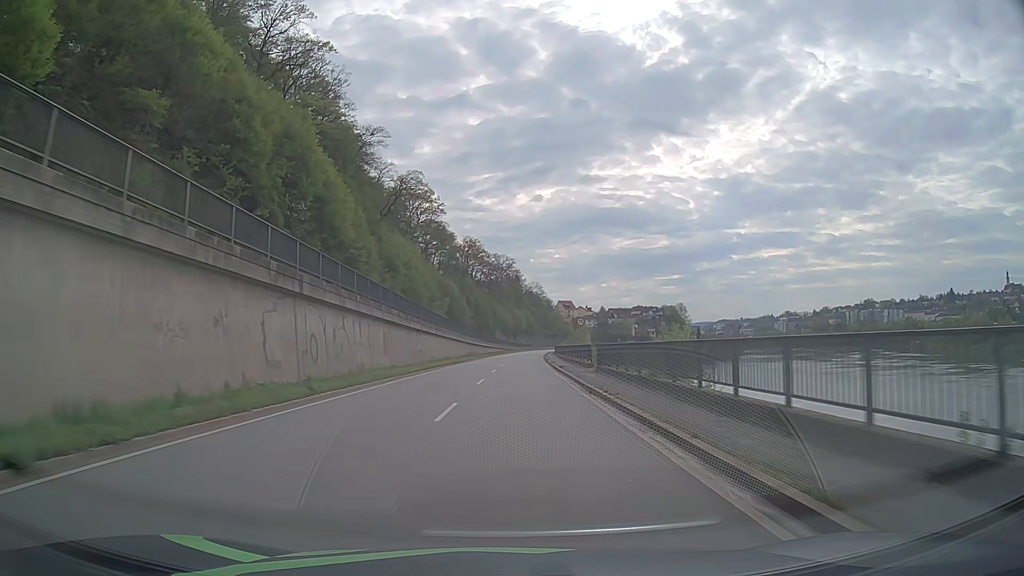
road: primary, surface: asphalt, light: Day
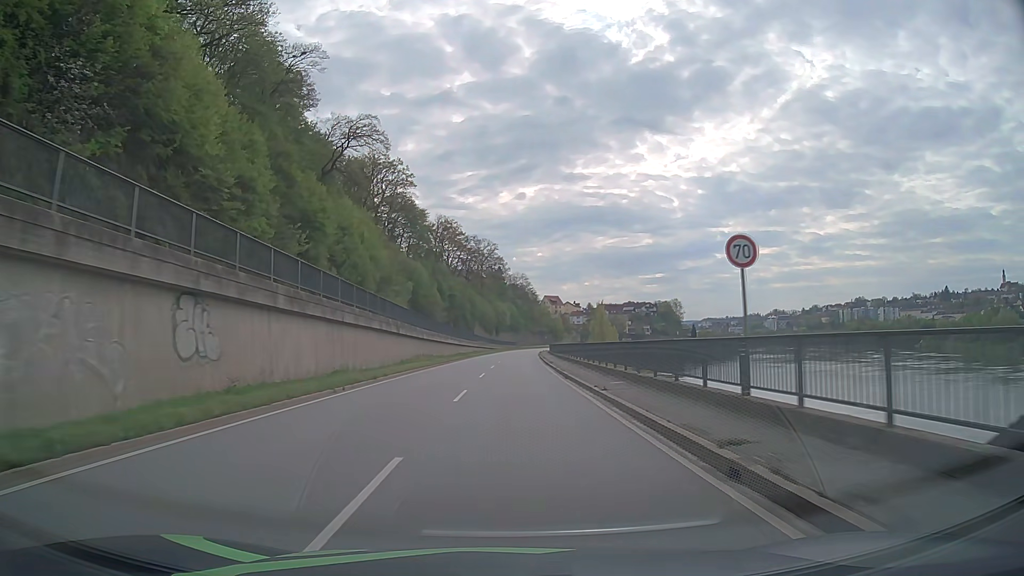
(+0.3, +32.2) m; +1°
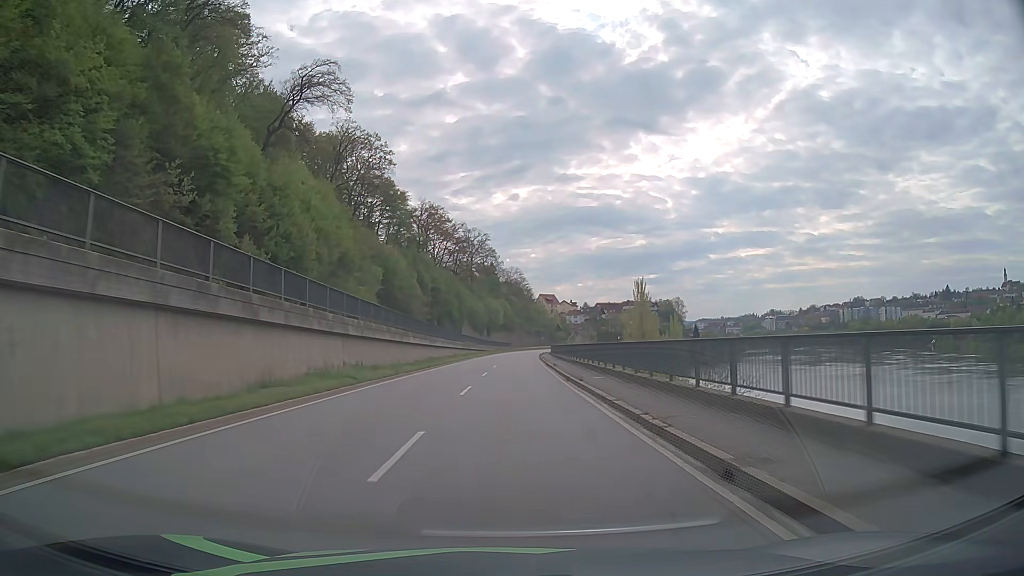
(+0.1, +21.5) m; 0°
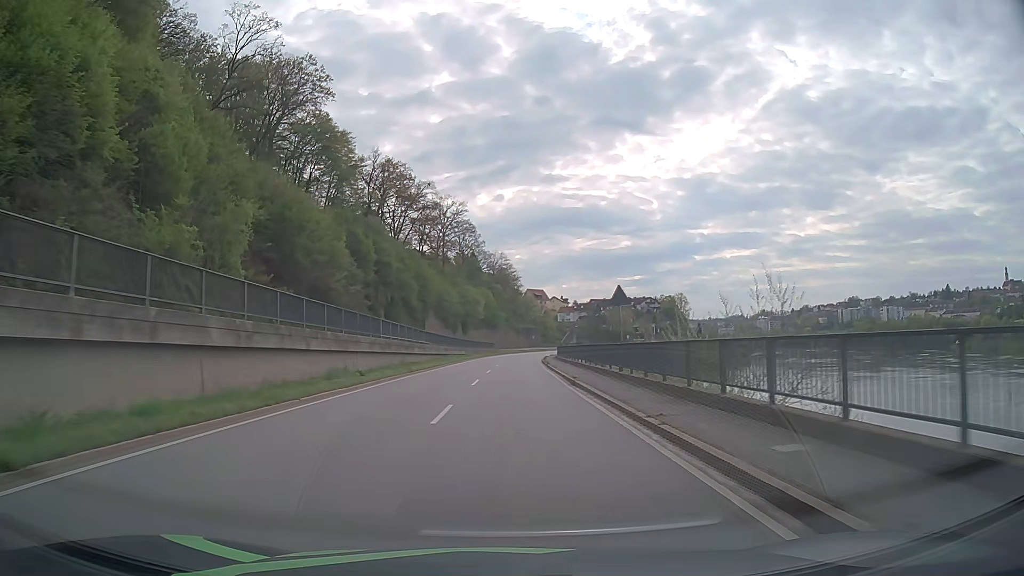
(+0.4, +42.9) m; +1°
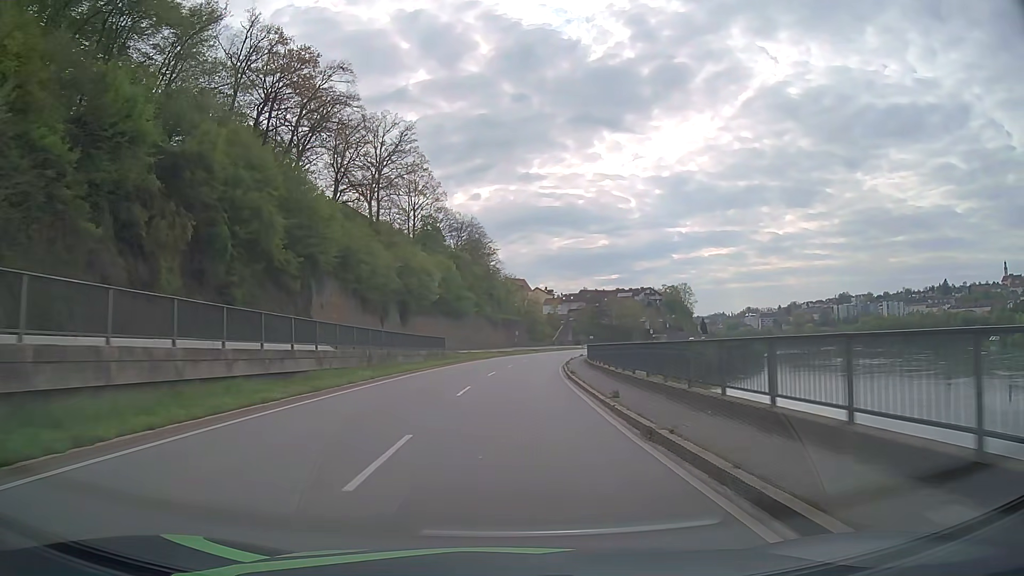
(+1.0, +53.7) m; +2°
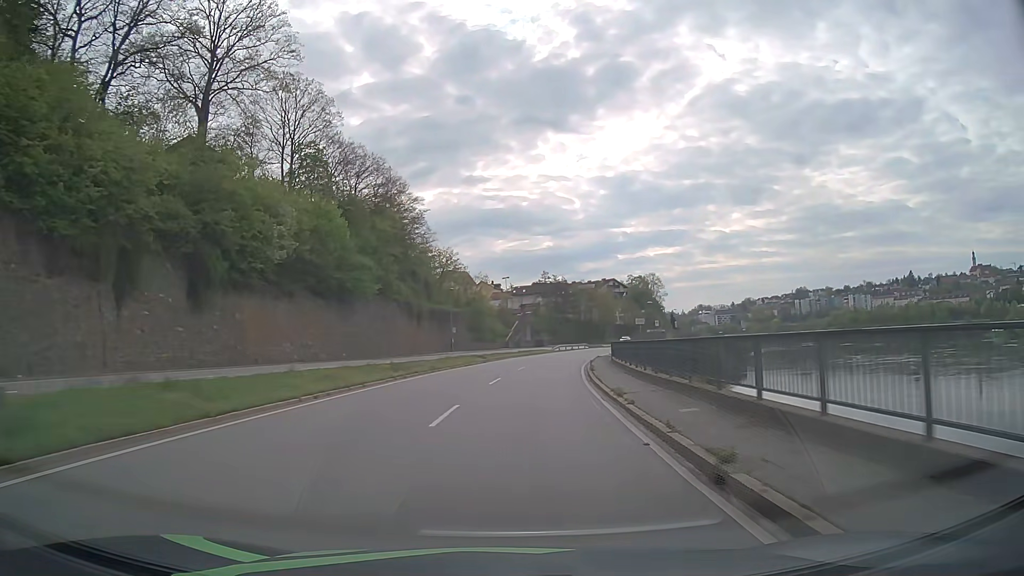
(+1.4, +43.0) m; +5°
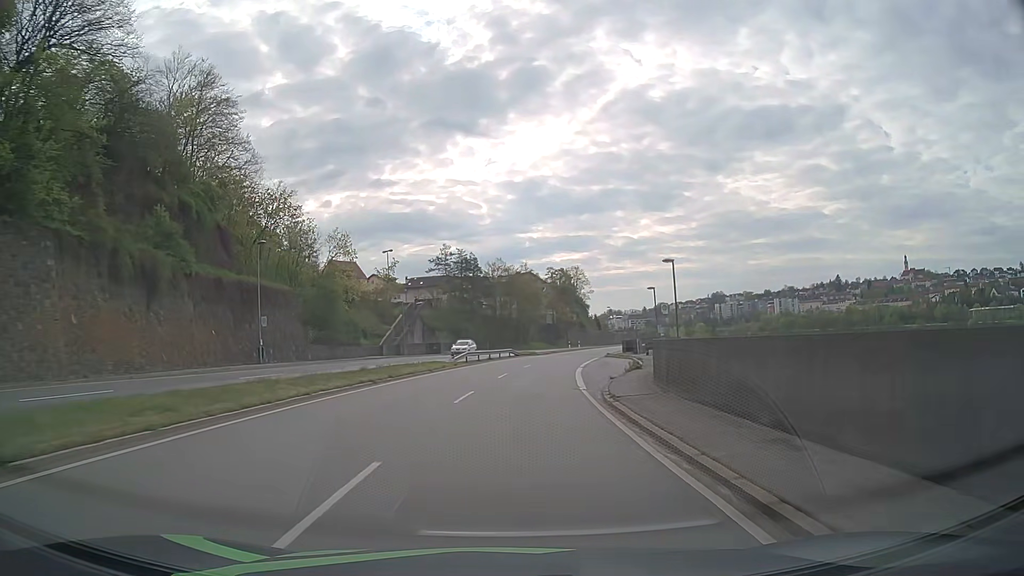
(+2.8, +42.9) m; +8°
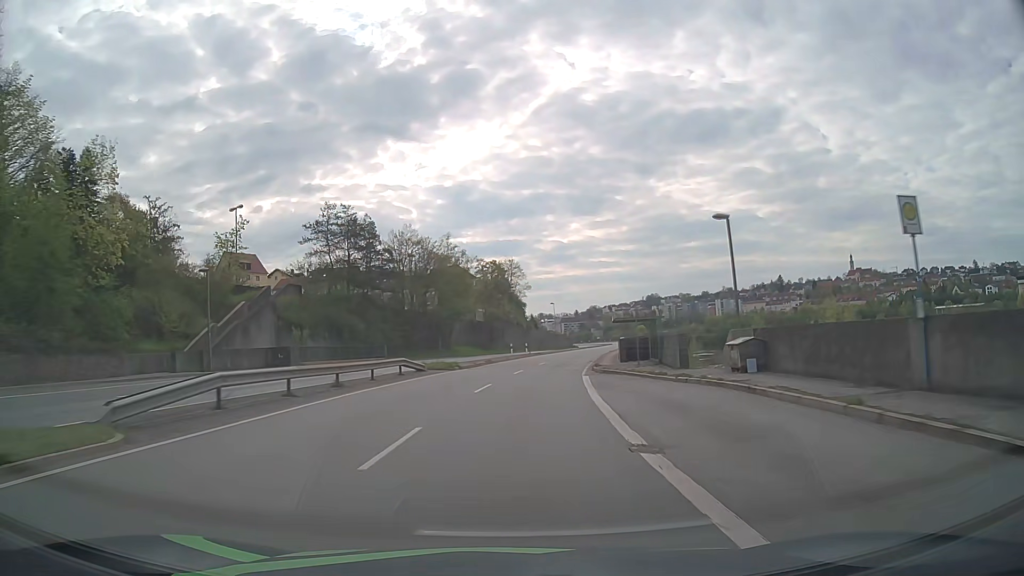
(+1.6, +32.3) m; +6°
(0, +10) (+1, +20) (+2, +30) (+3, +40) (+4, +50) (+6, +60) (+8, +69) (+10, +79) (+13, +89) (+15, +99) m
